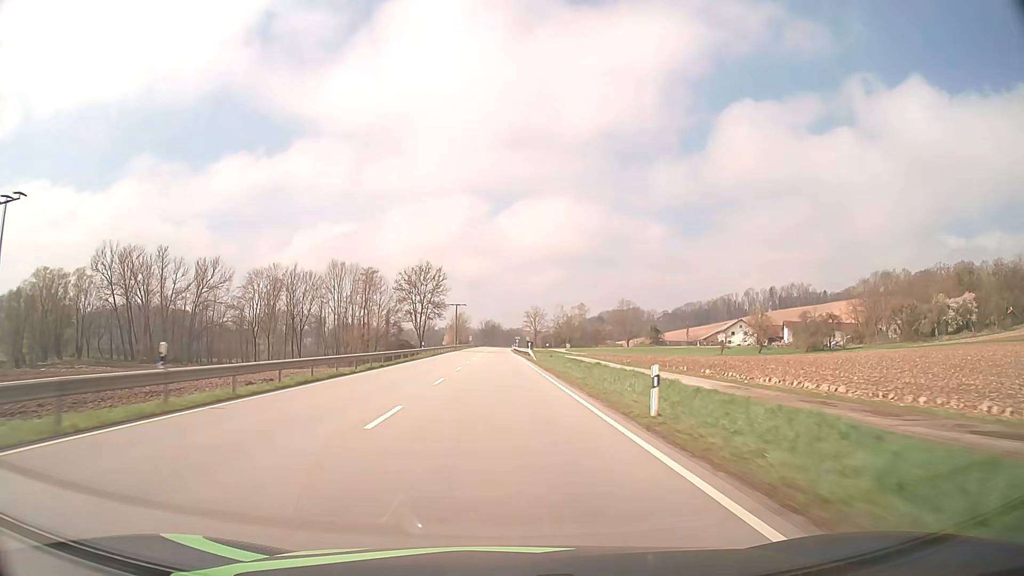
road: primary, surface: asphalt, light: Day
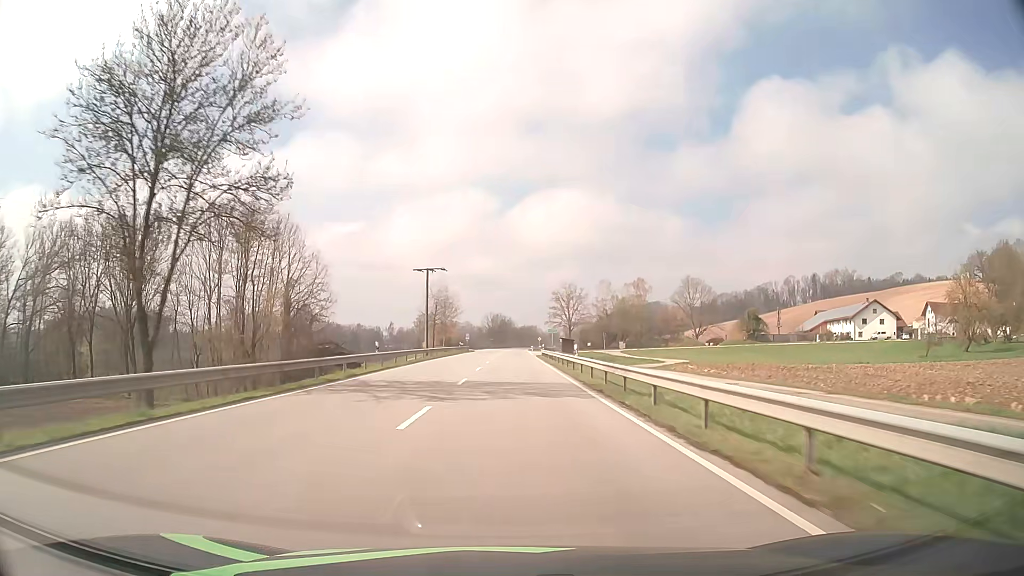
(-1.0, +78.8) m; -1°
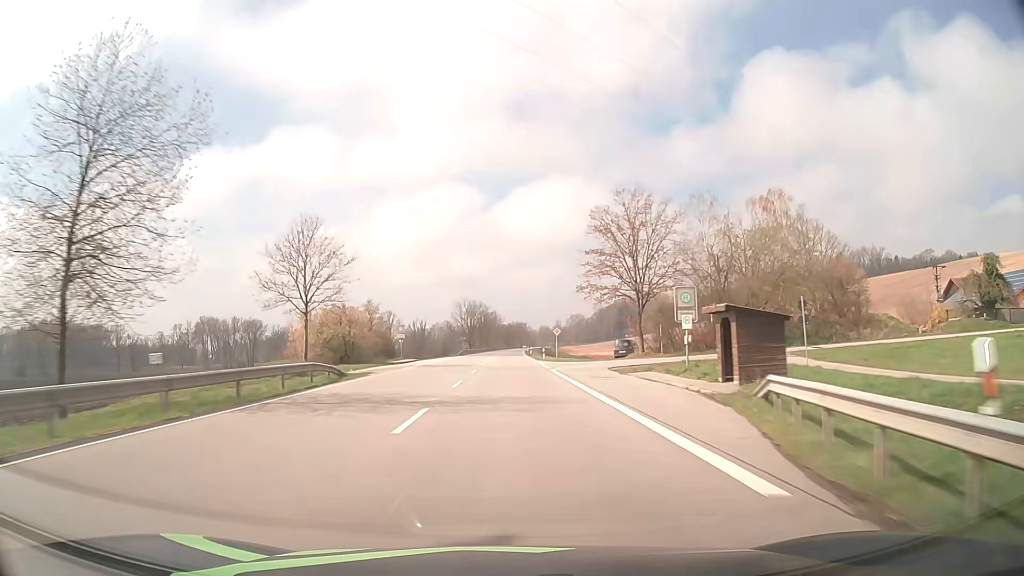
(+0.8, +79.0) m; +1°
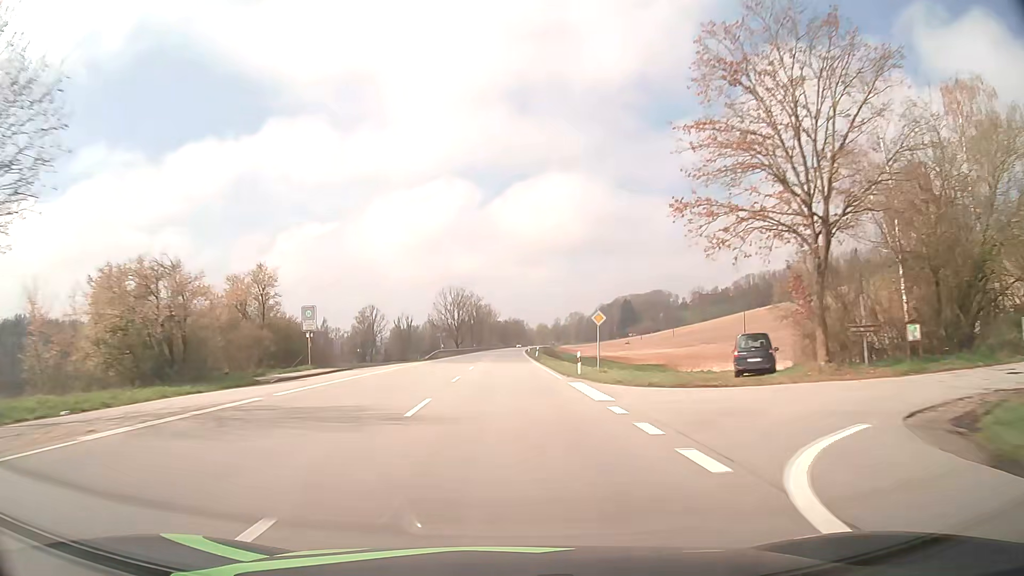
(+0.1, +31.6) m; 0°
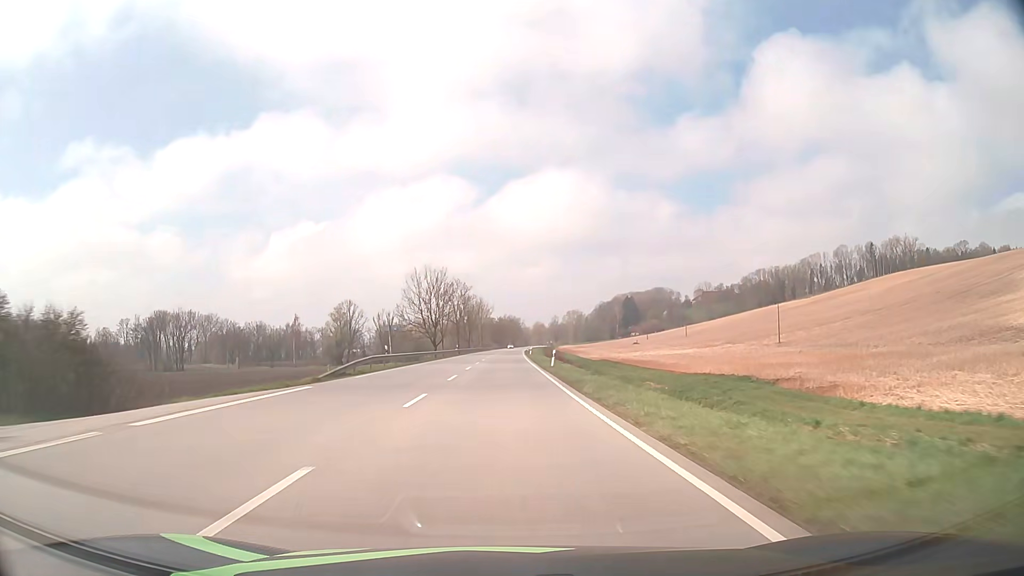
(+0.1, +31.6) m; +1°
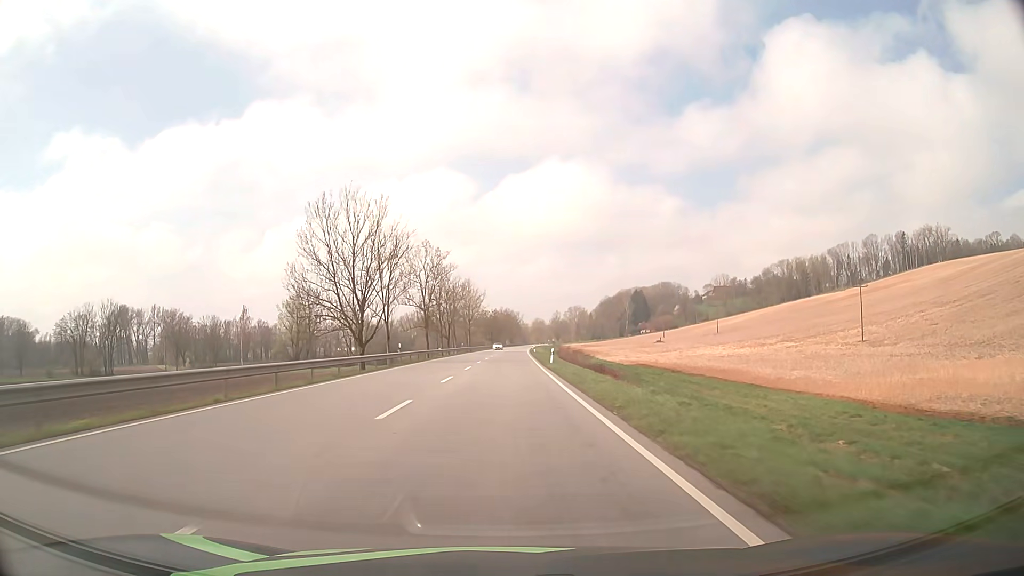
(0.0, +47.5) m; 0°
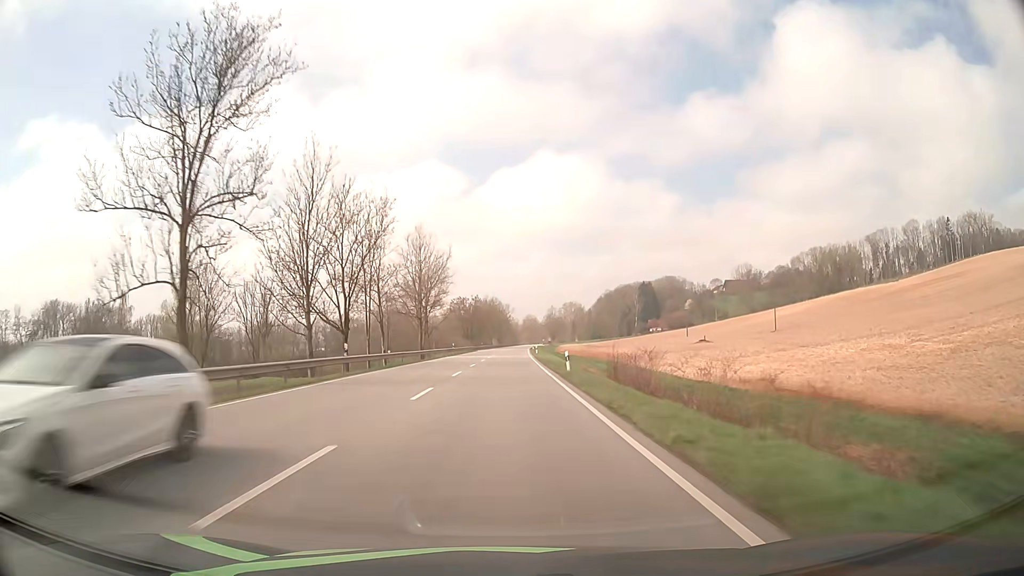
(+0.6, +63.4) m; +1°
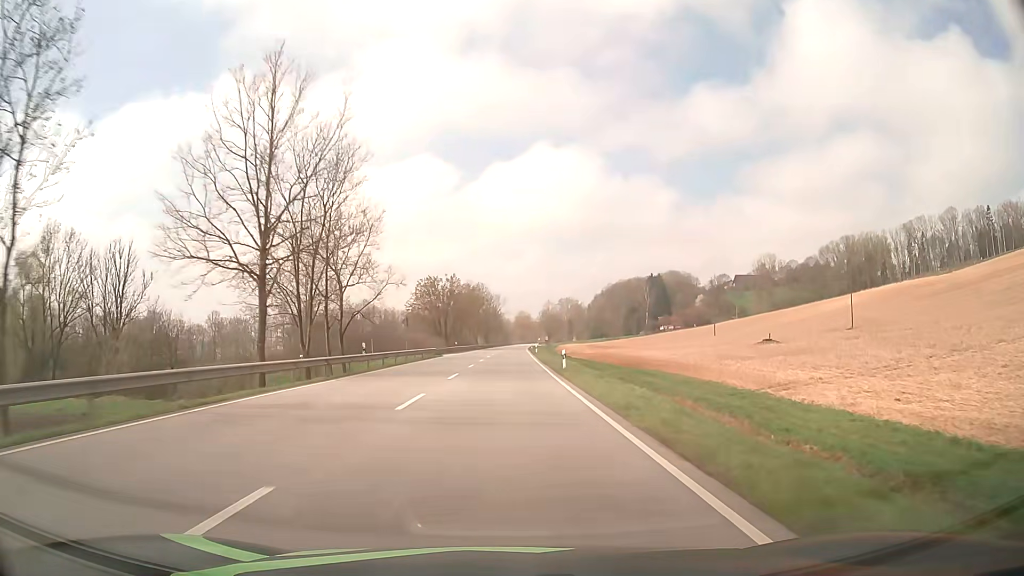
(+0.3, +47.5) m; +1°
(0, +10) (0, +20) (0, +30) (0, +40) (0, +50) (0, +60) (0, +70) (+1, +80) (+1, +90) (+1, +100) m
